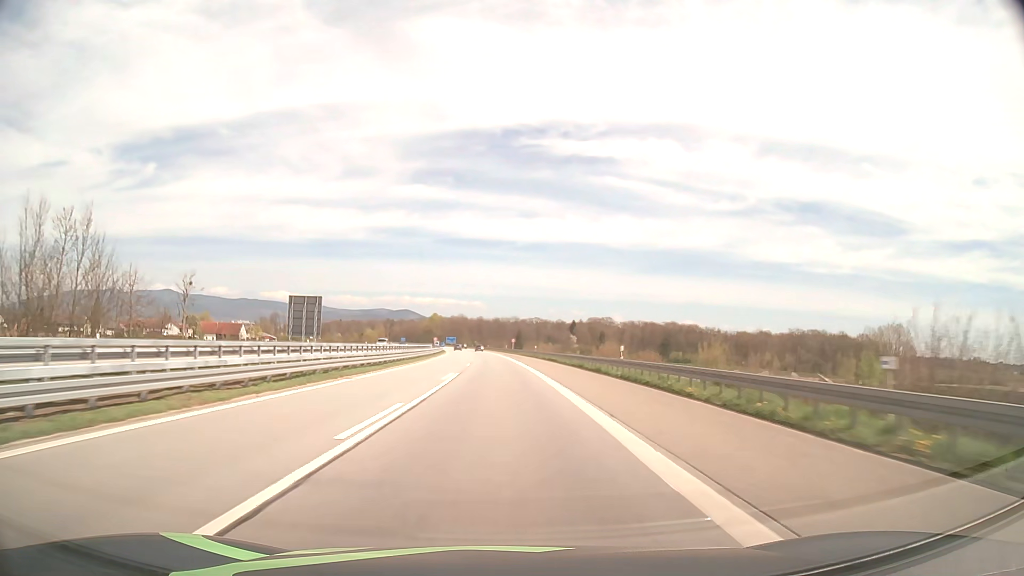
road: motorway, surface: asphalt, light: Day
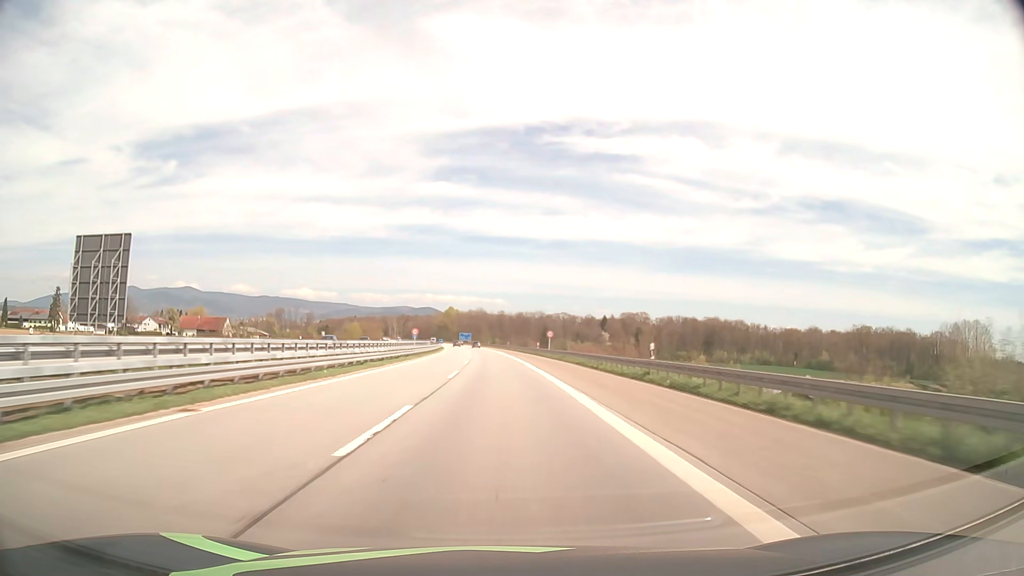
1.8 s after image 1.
(-0.8, +55.5) m; -2°
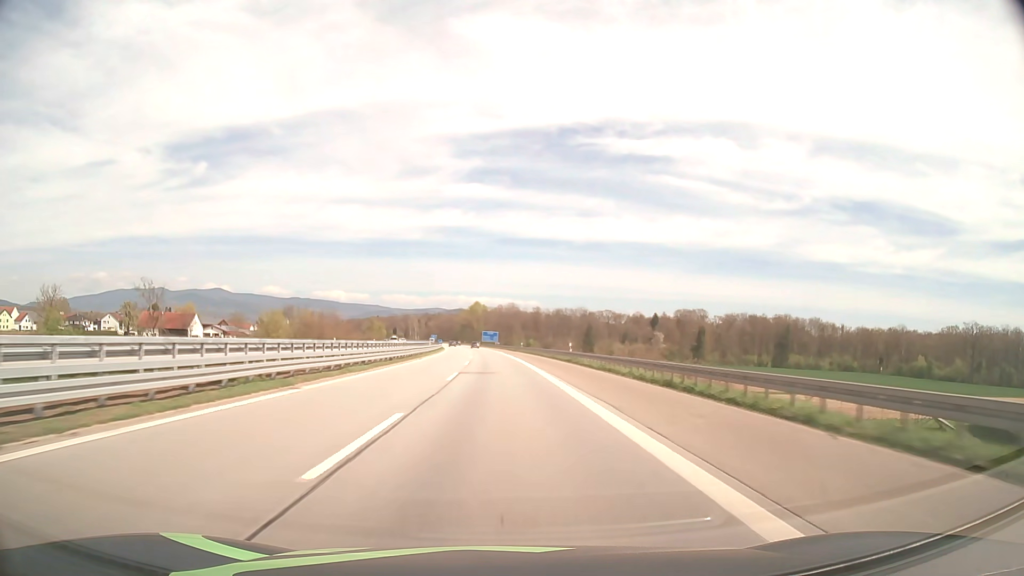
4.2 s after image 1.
(-1.8, +73.6) m; -3°
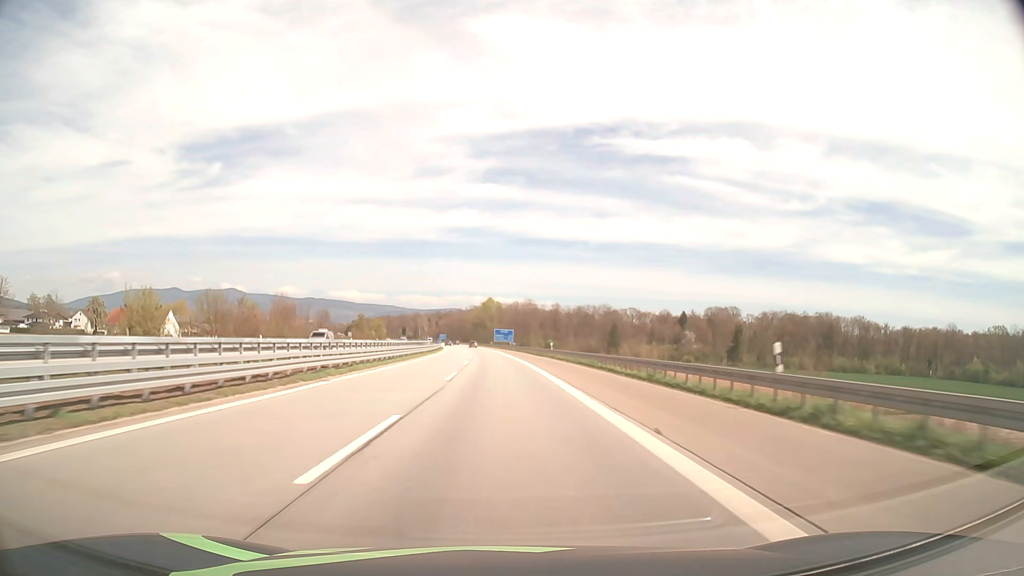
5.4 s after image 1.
(-0.4, +36.5) m; -1°
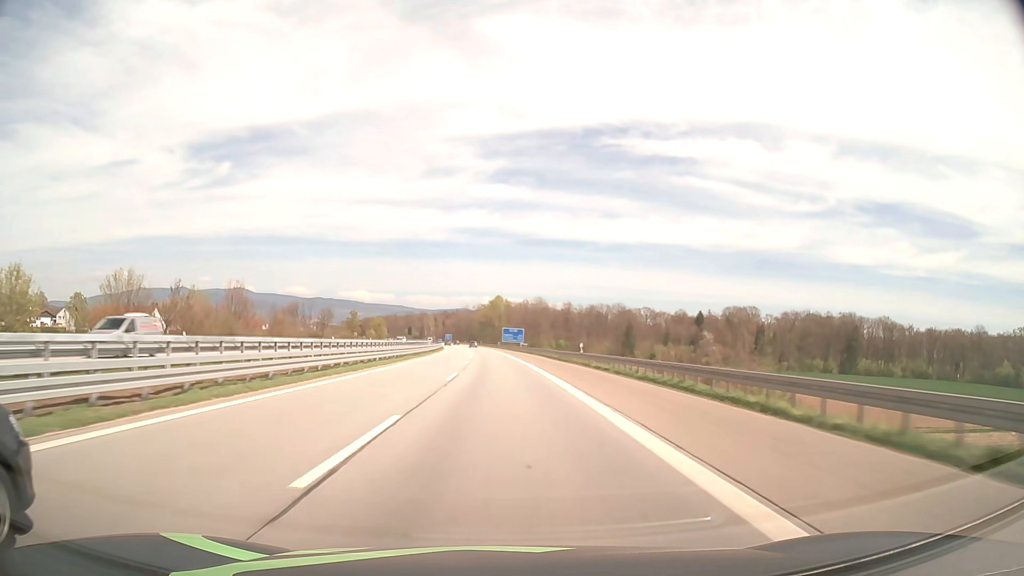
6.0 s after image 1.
(-0.1, +18.2) m; -1°
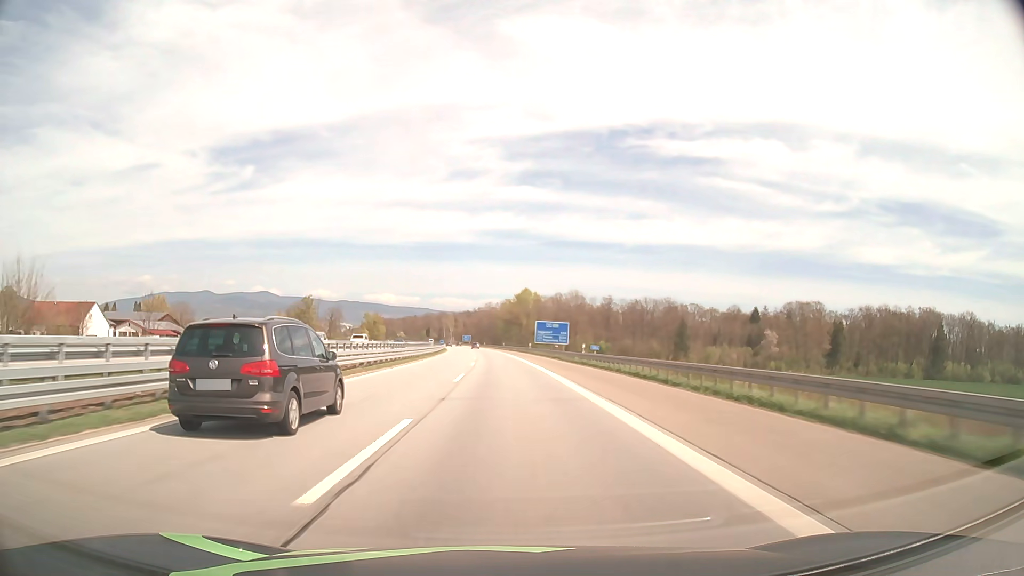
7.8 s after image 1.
(-1.1, +54.3) m; -2°
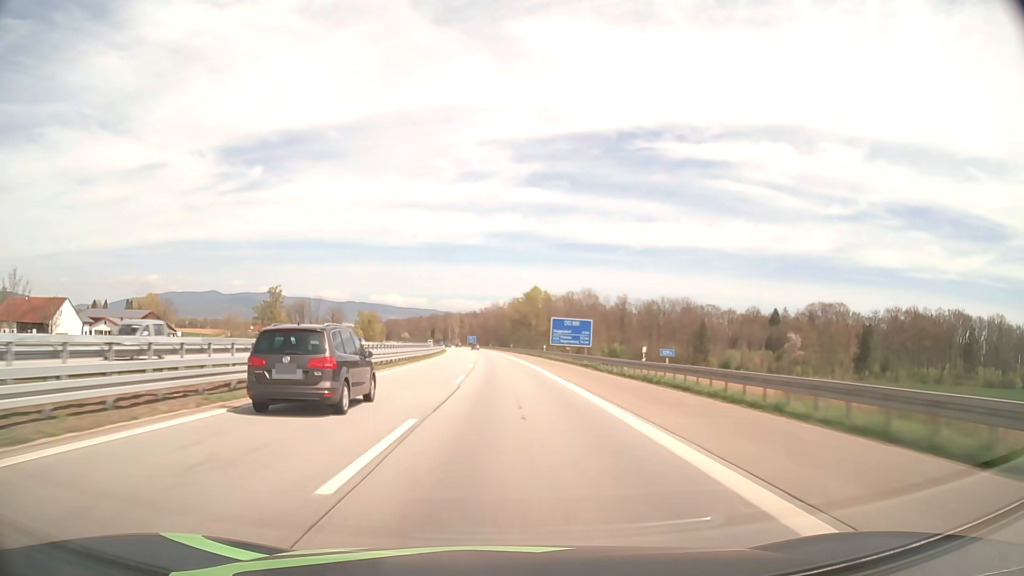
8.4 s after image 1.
(-0.1, +18.2) m; -1°
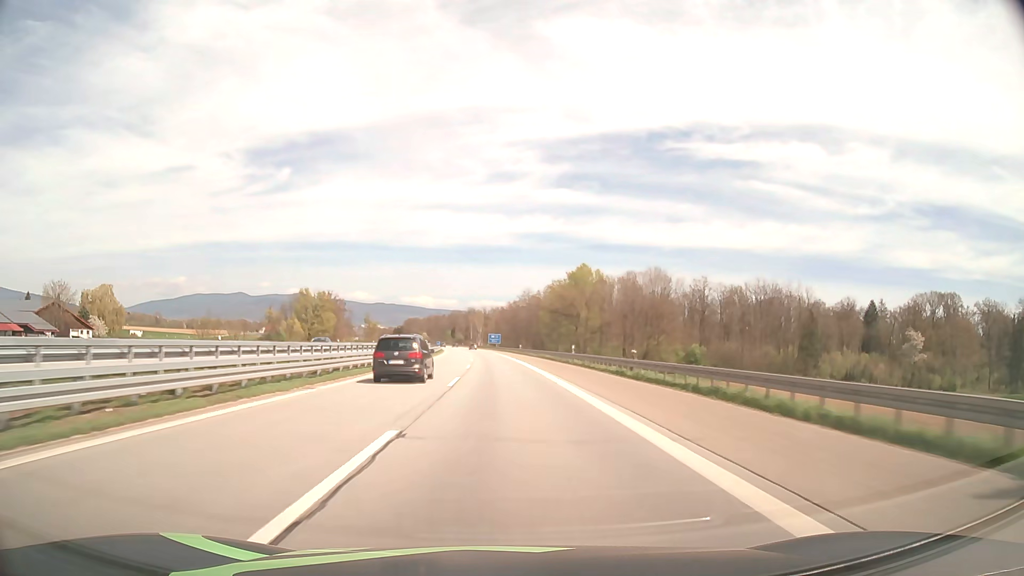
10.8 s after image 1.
(-1.7, +73.8) m; -3°
(0, +10) (0, +20) (0, +30) (-1, +40) (-1, +50) (-1, +60) (-2, +70) (-2, +80) (-3, +90) (-3, +100) m
